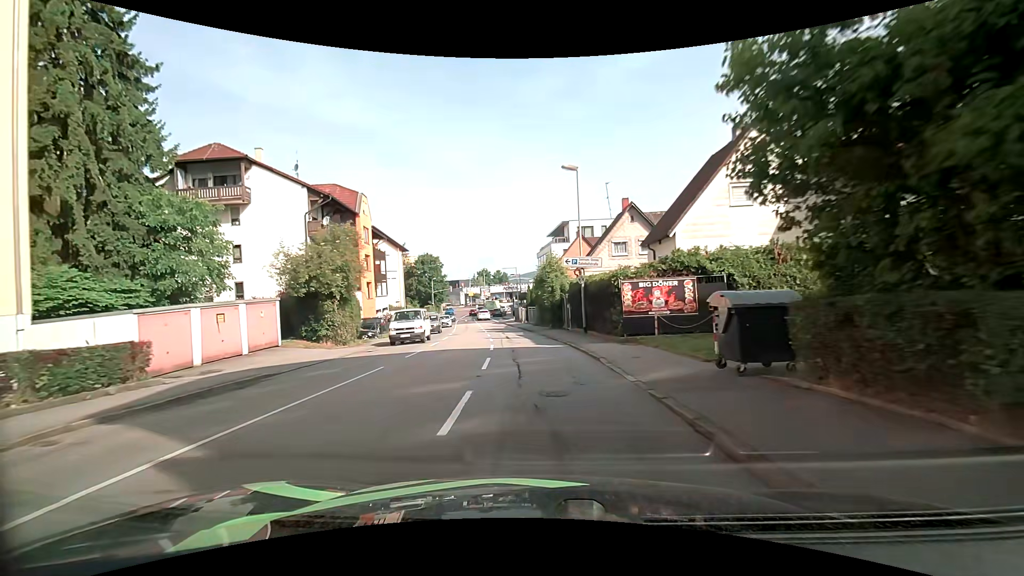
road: tertiary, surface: asphalt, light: Day
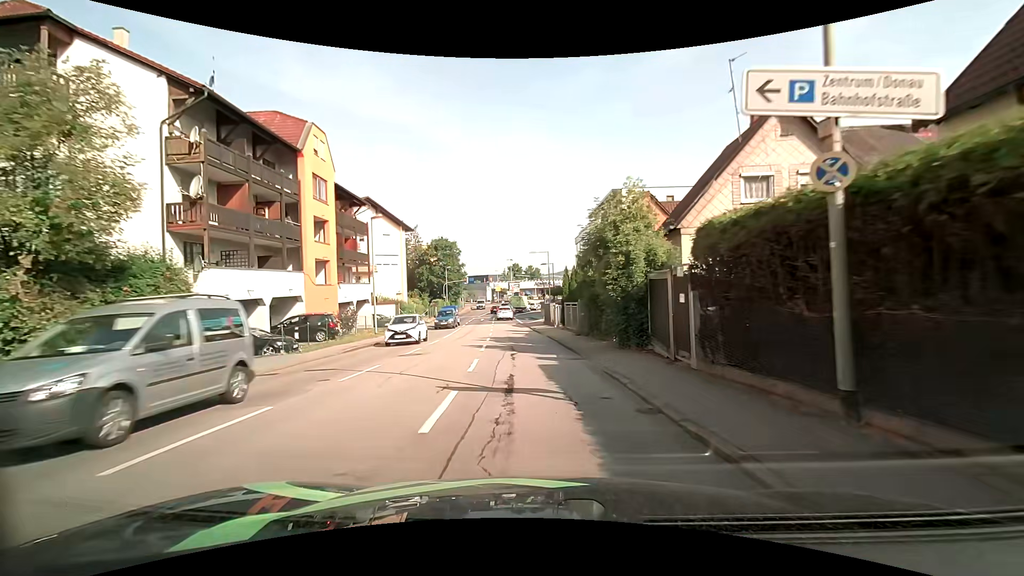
(-0.4, +18.2) m; -3°
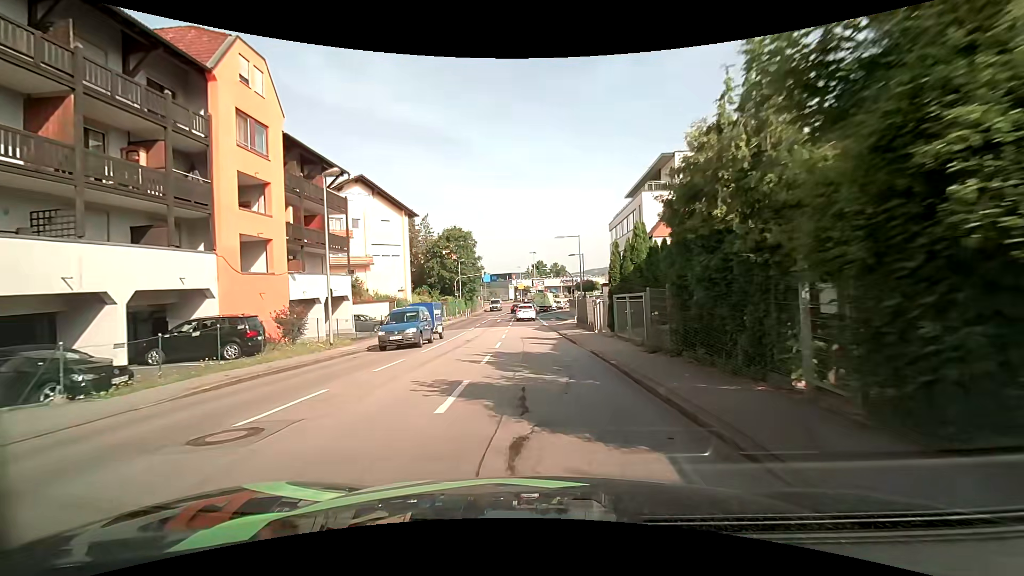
(-0.4, +10.9) m; -3°
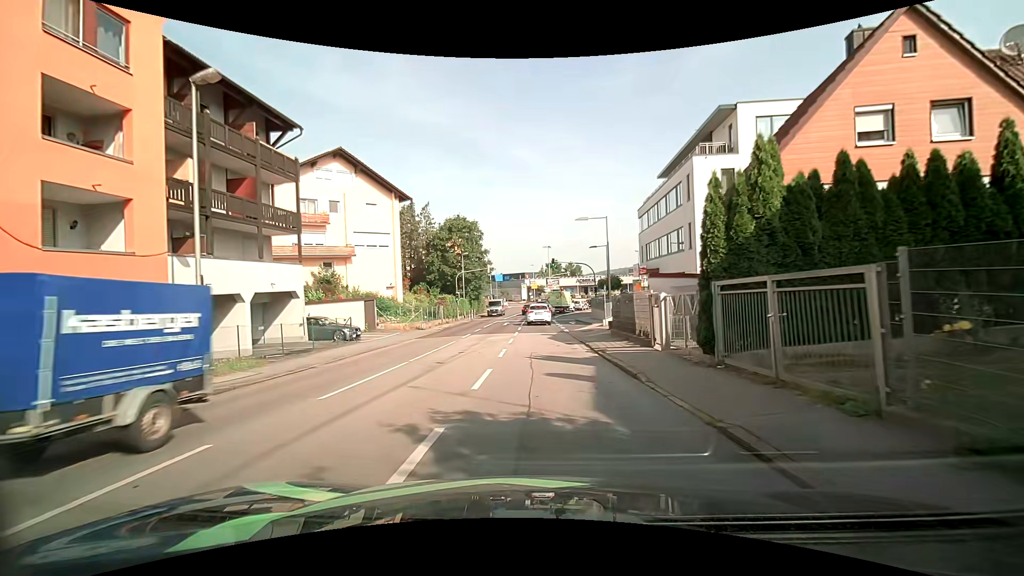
(-0.2, +9.5) m; -2°
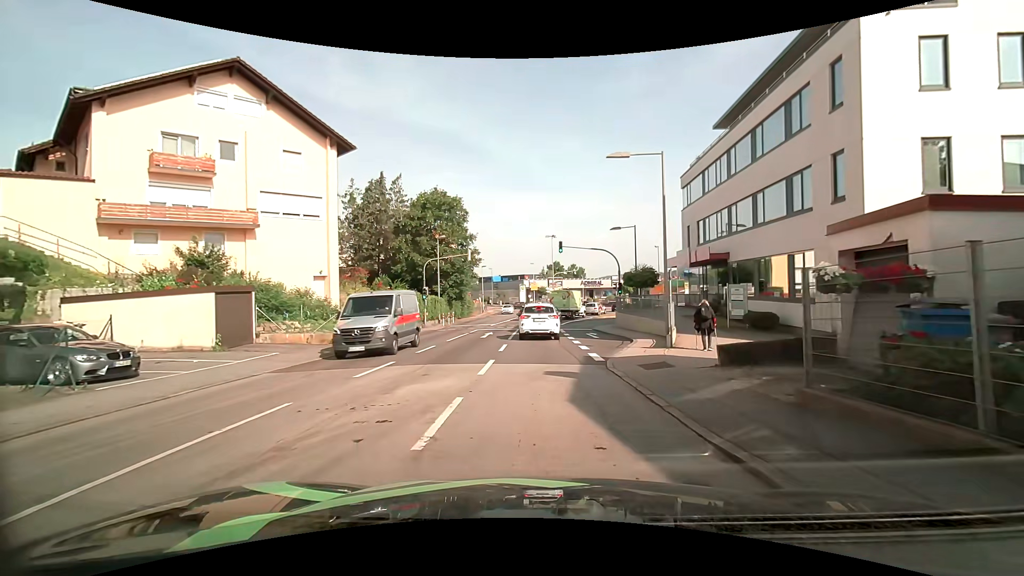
(+0.2, +15.7) m; +1°
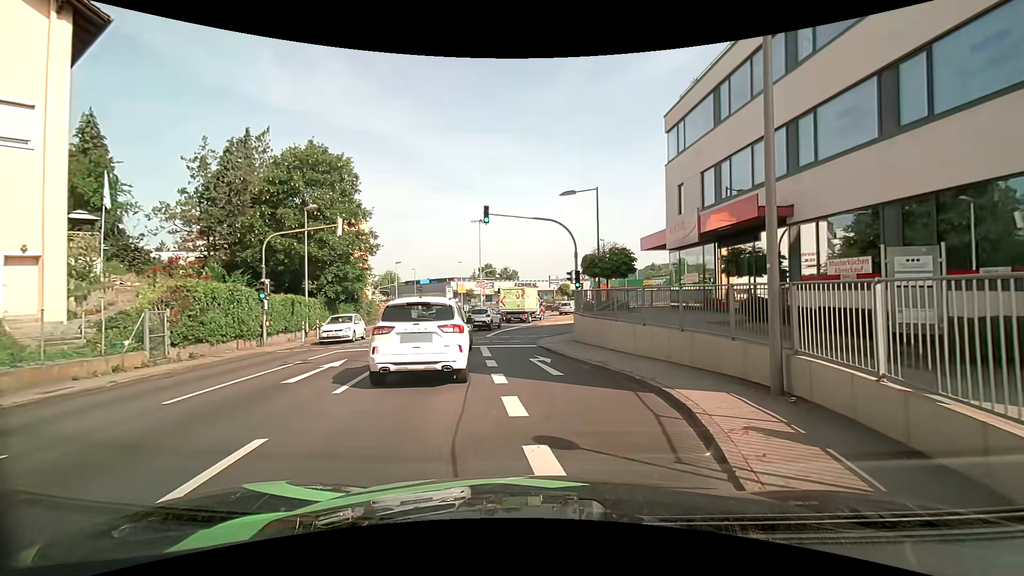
(+0.7, +14.0) m; +8°
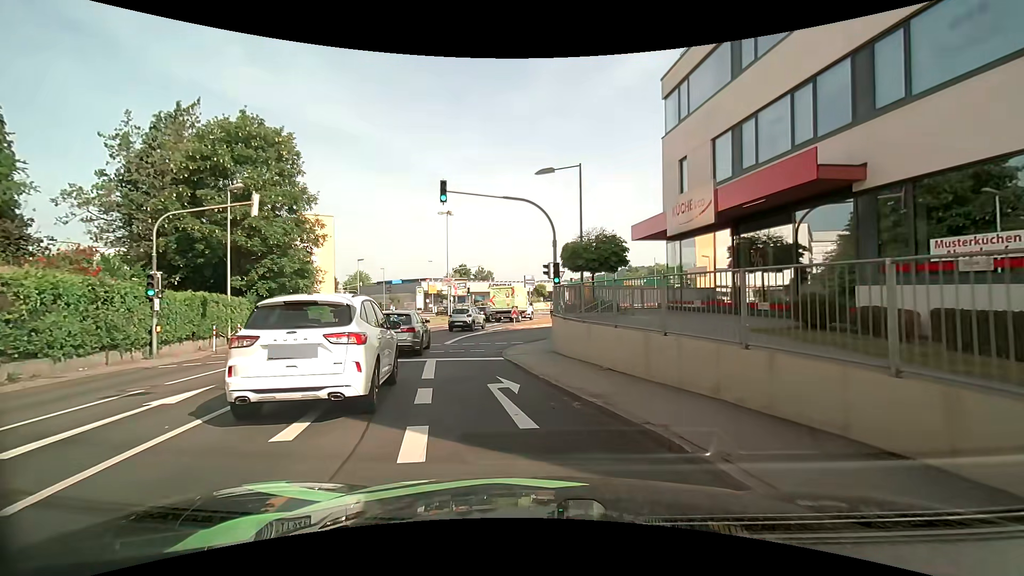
(+0.1, +4.8) m; +1°
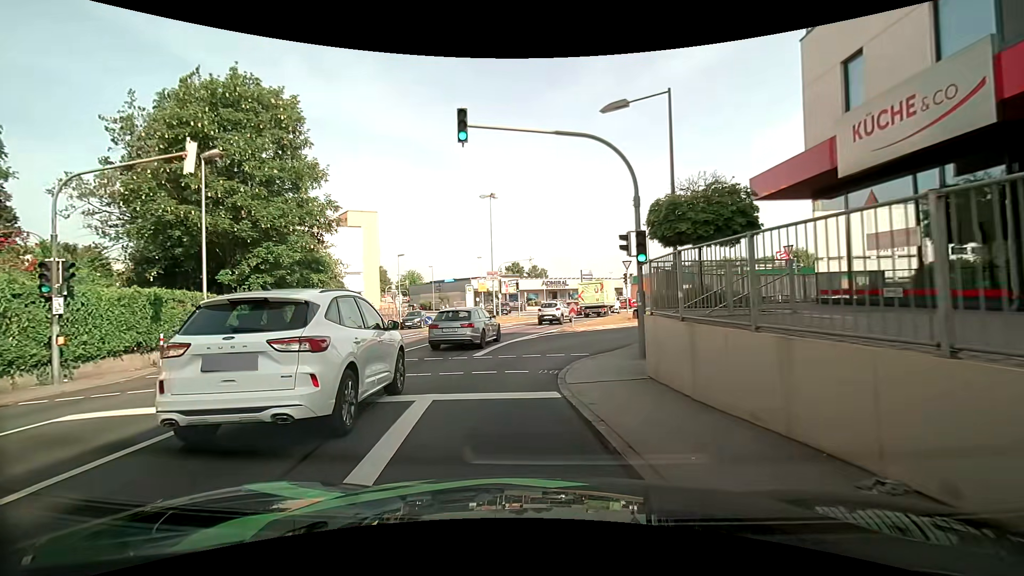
(-0.3, +6.9) m; -6°
(0, +10) (+2, +20) (+10, +25) (+20, +23) (+28, +18) (+35, +11) (+43, +5) (+52, -1) (+60, -7) (+68, -13) m
